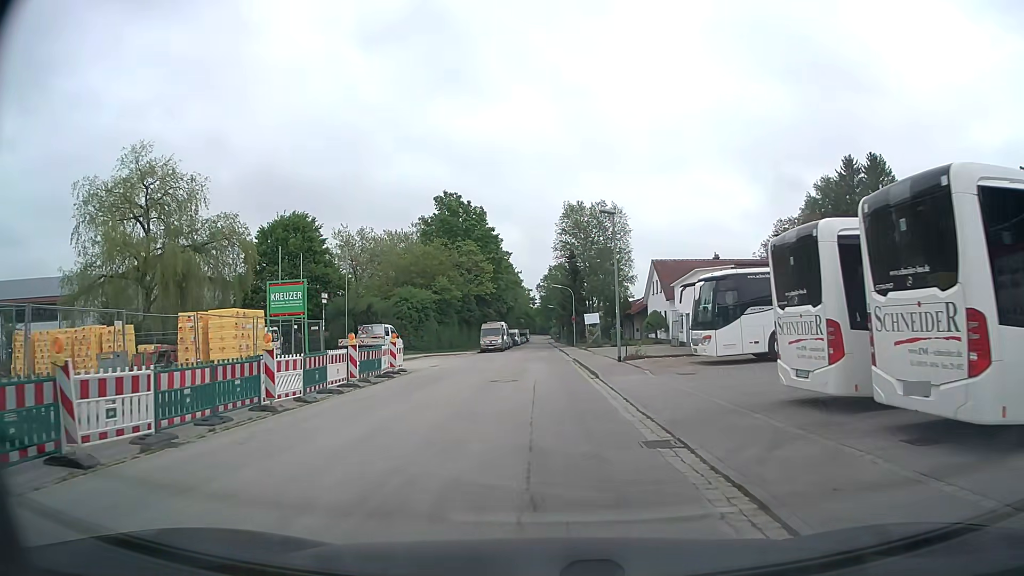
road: residential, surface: asphalt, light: Day
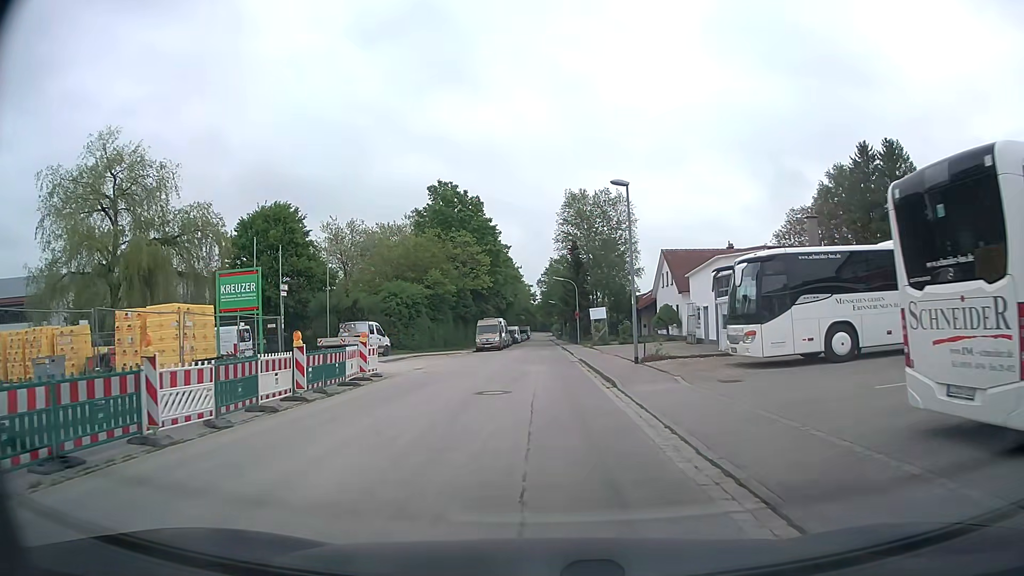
(0.0, +4.7) m; 0°
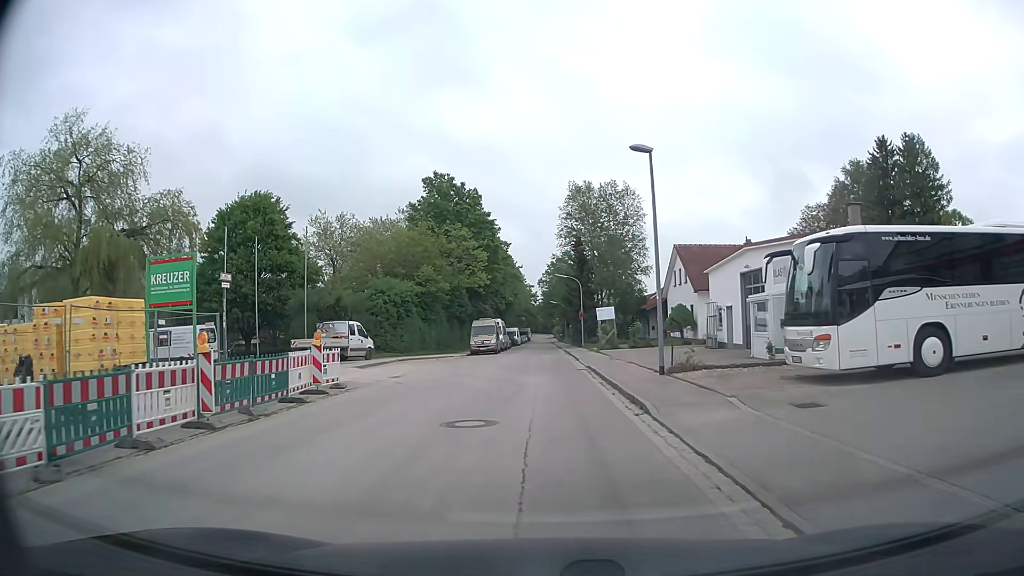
(0.0, +4.7) m; 0°
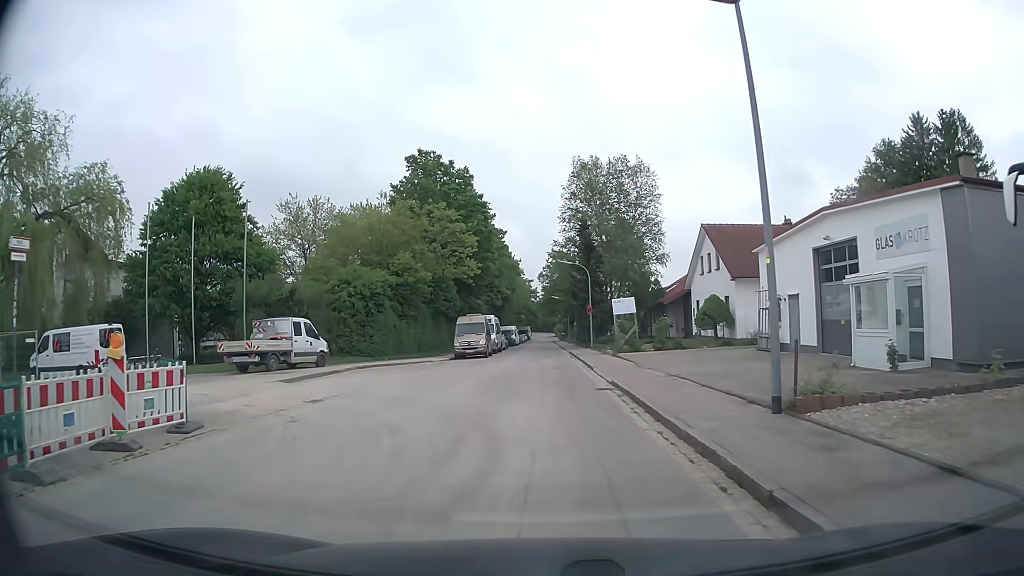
(-0.1, +8.9) m; 0°
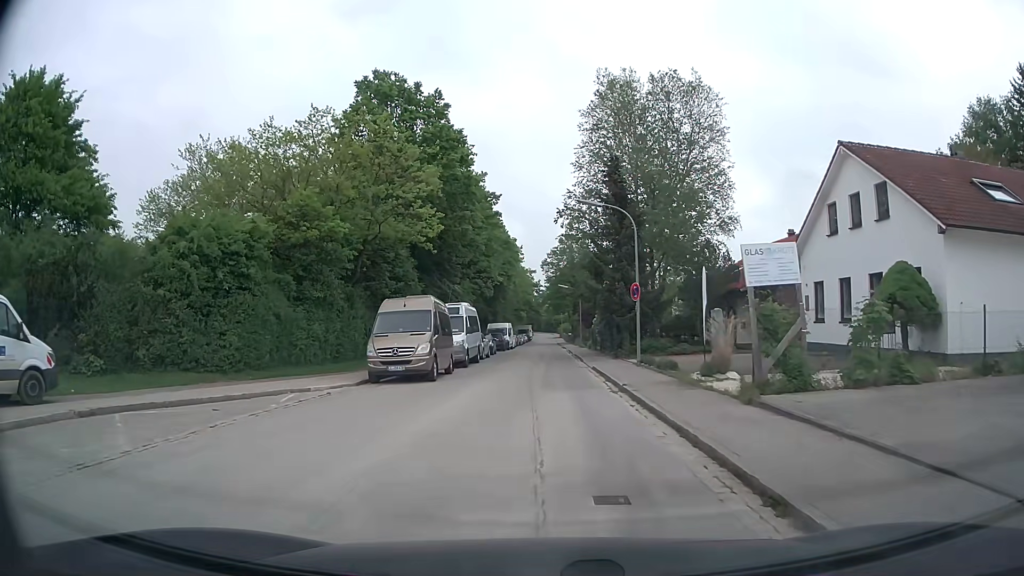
(-0.3, +20.0) m; -1°
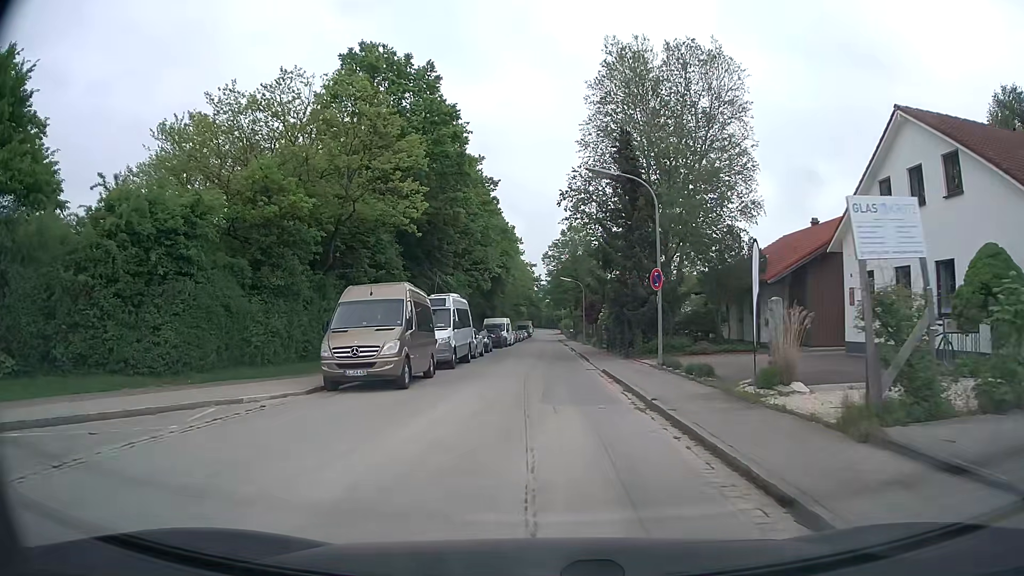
(0.0, +4.2) m; 0°
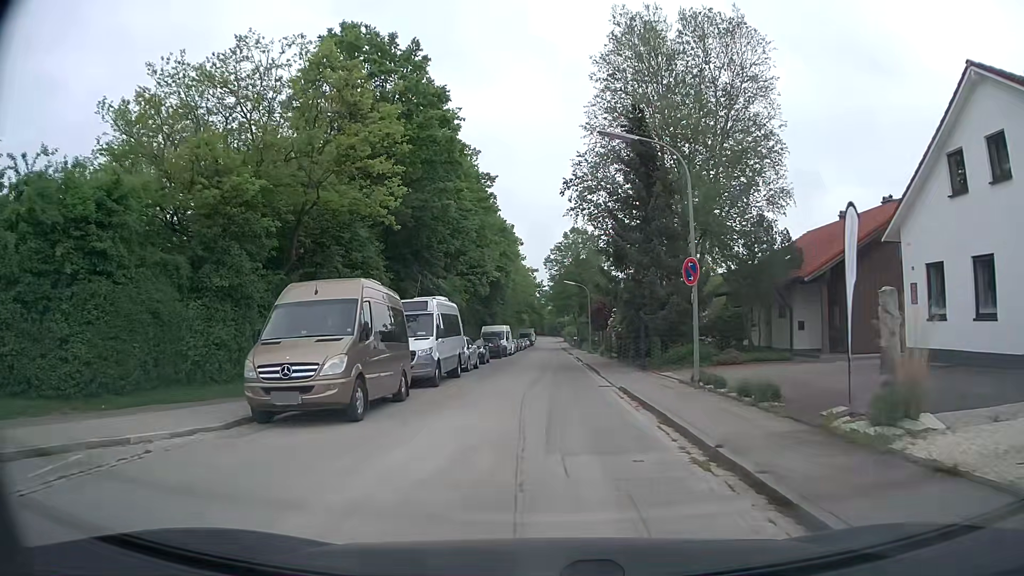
(0.0, +4.3) m; -1°
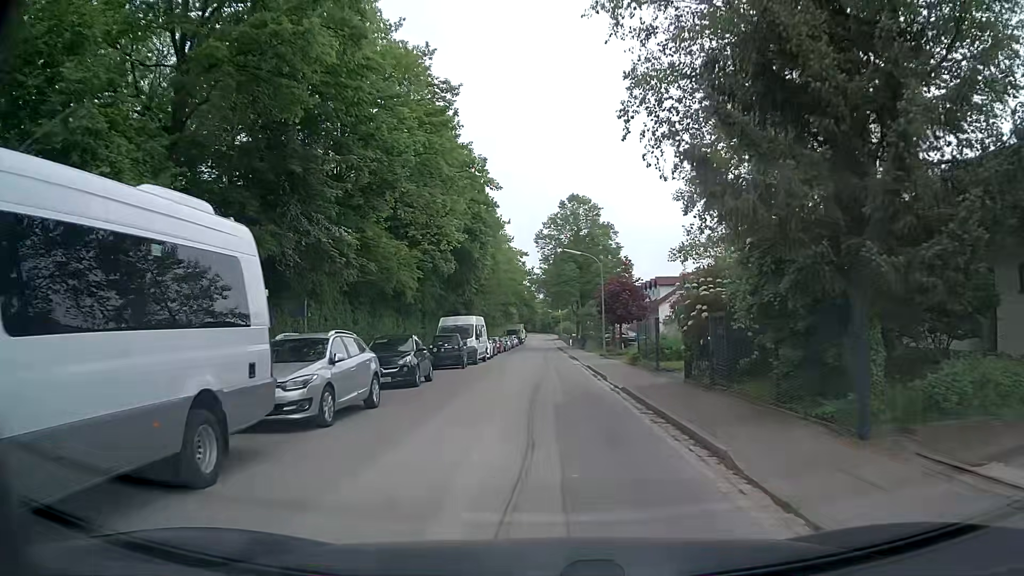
(+0.1, +18.0) m; +1°
(0, +10) (0, +20) (0, +30) (0, +40) (0, +50) (0, +60) (0, +70) (0, +80) (0, +90) (0, +100) m
